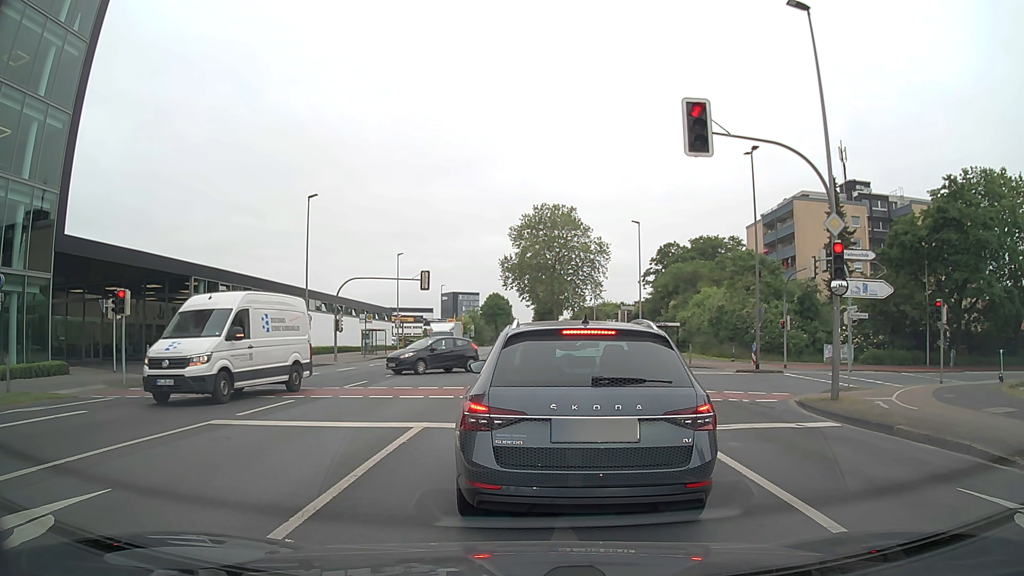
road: secondary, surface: asphalt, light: Day
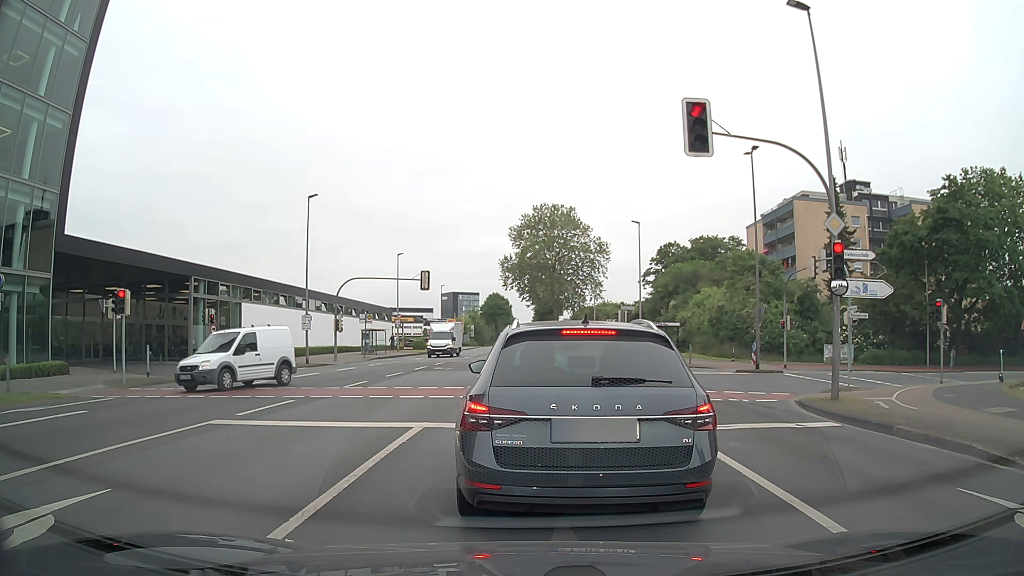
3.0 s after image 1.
(0.0, 0.0) m; 0°
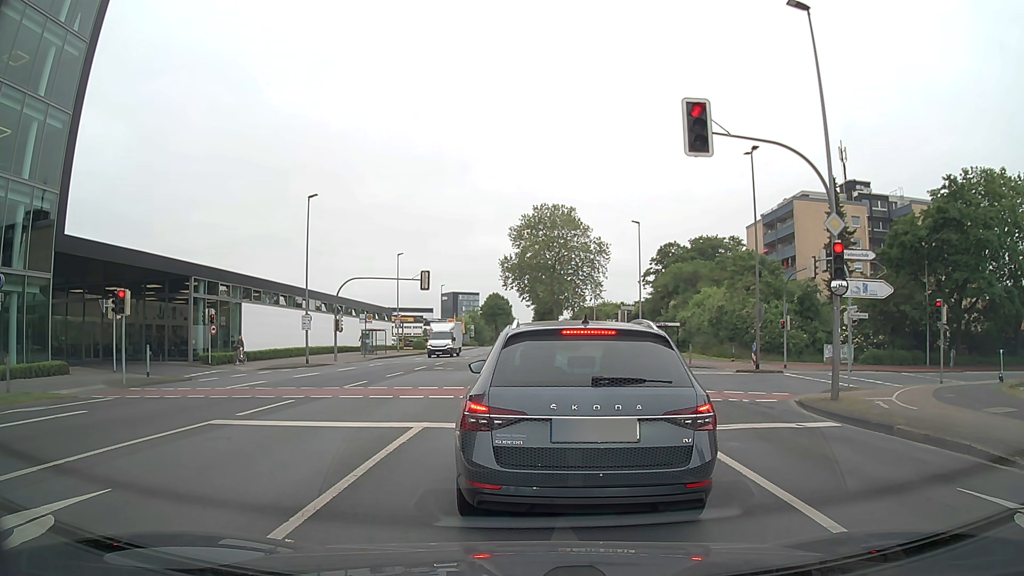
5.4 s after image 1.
(0.0, 0.0) m; 0°
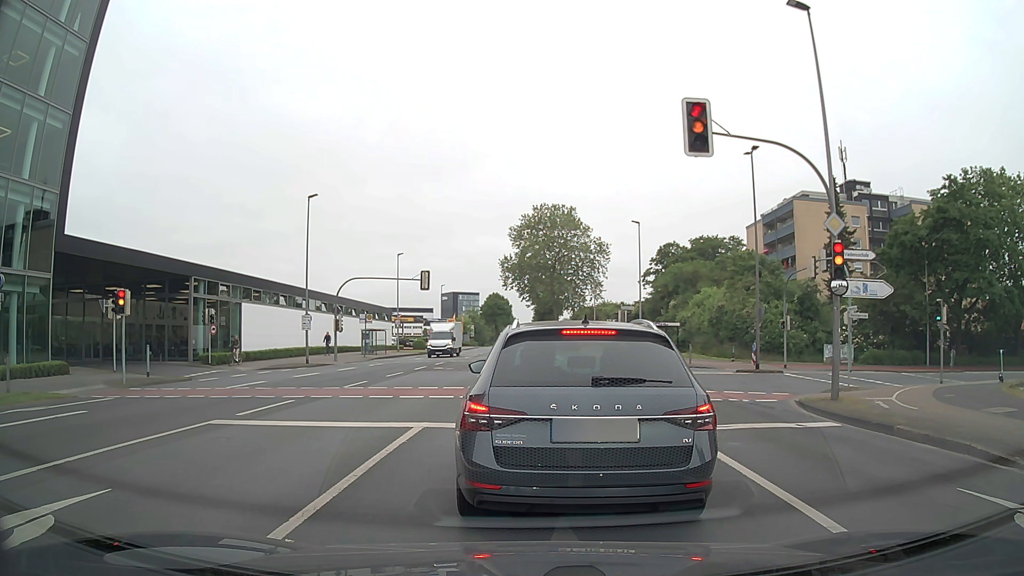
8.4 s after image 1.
(0.0, 0.0) m; 0°
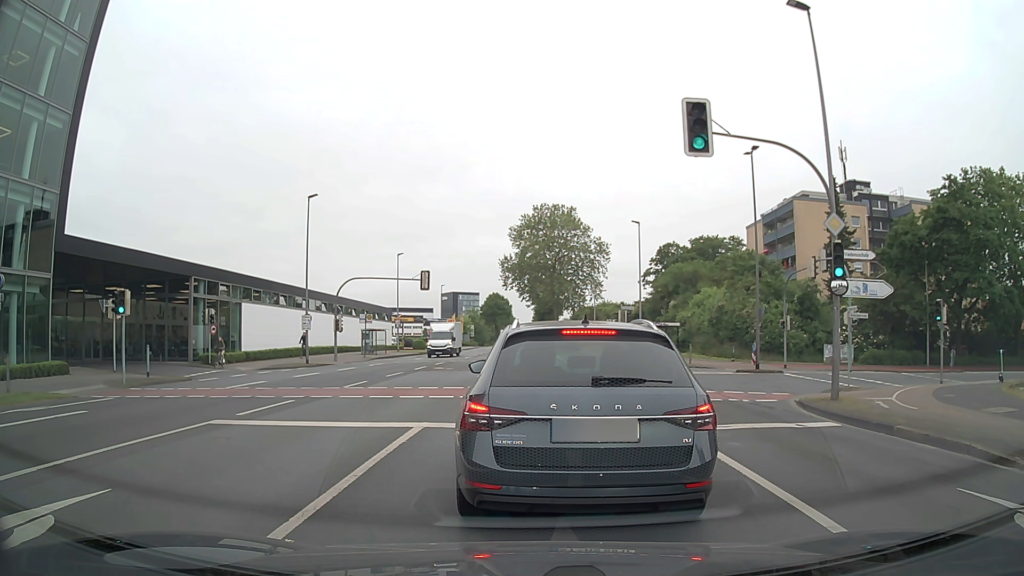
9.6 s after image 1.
(0.0, 0.0) m; 0°
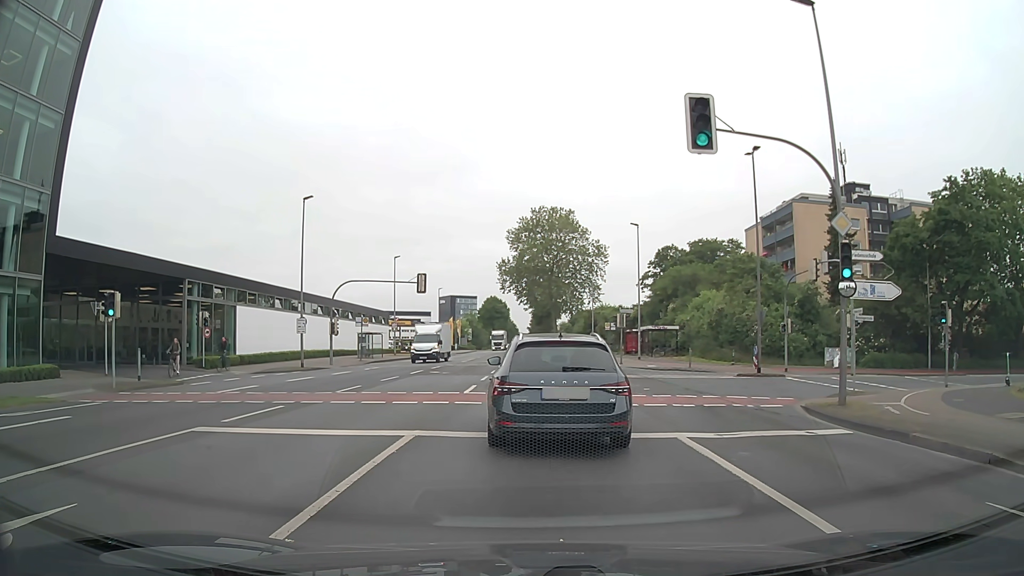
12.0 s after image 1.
(0.0, +0.6) m; 0°
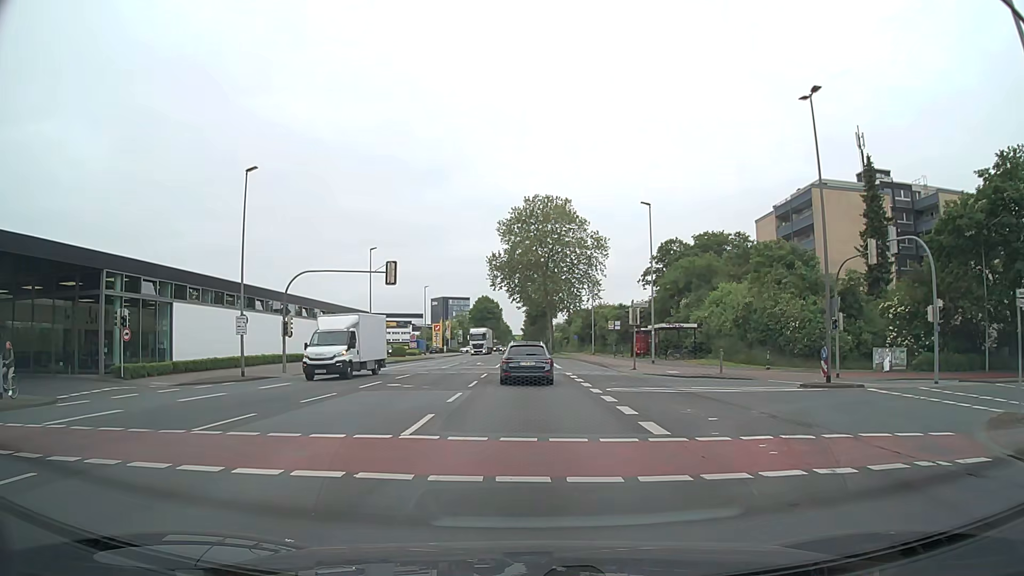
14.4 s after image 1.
(+0.2, +8.7) m; +2°
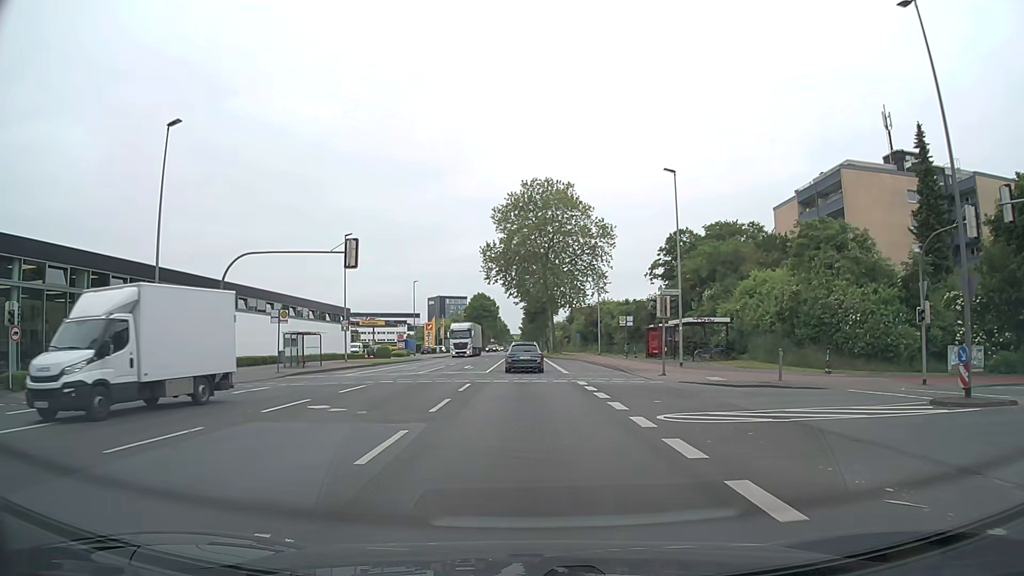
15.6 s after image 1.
(0.0, +8.7) m; -1°
(0, +10) (0, +20) (0, +30) (0, +40) (0, +50) (0, +60) (0, +70) (0, +80) (0, +90) (0, +100) m
